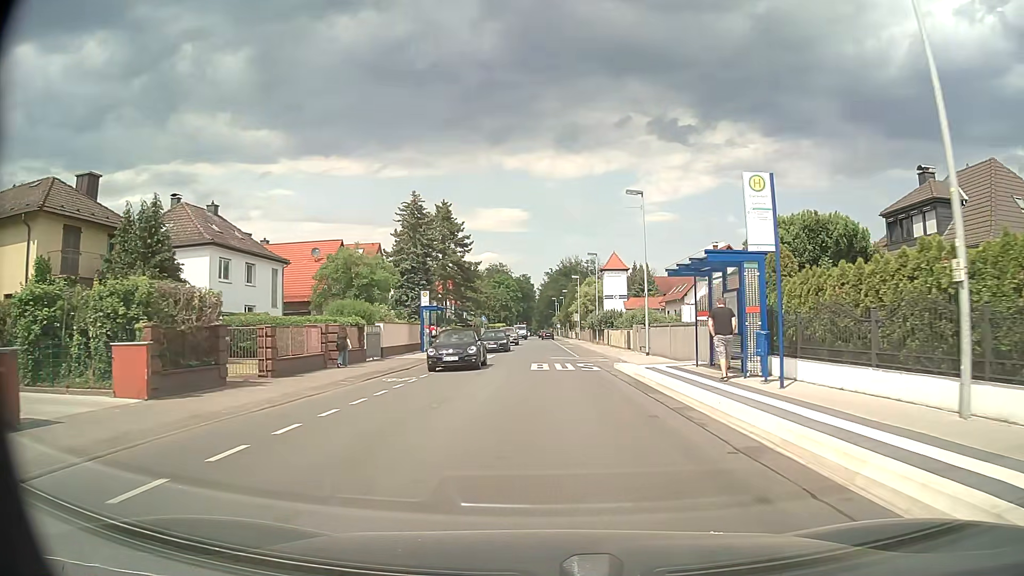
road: secondary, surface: asphalt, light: Day
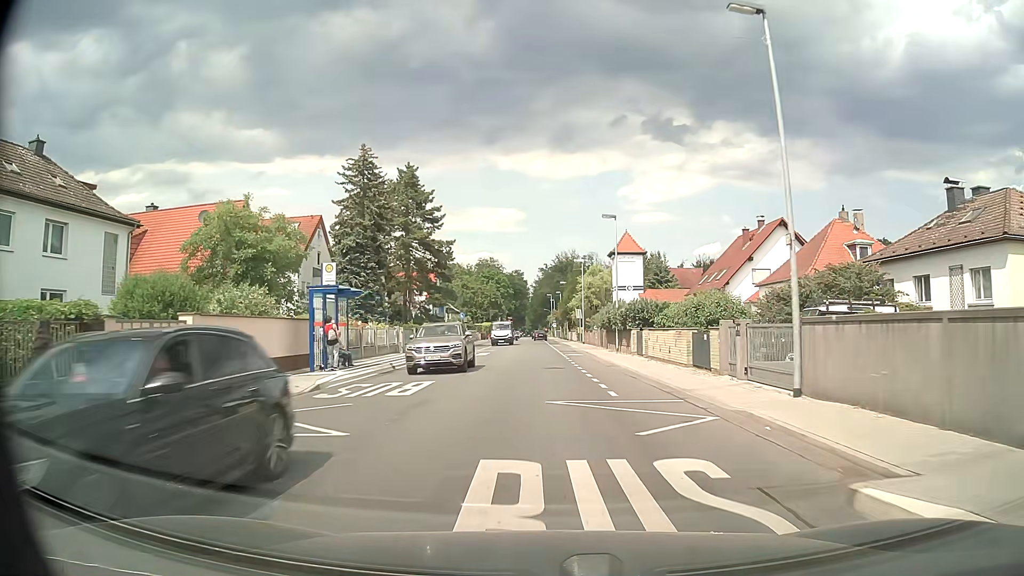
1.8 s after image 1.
(0.0, +19.4) m; +1°
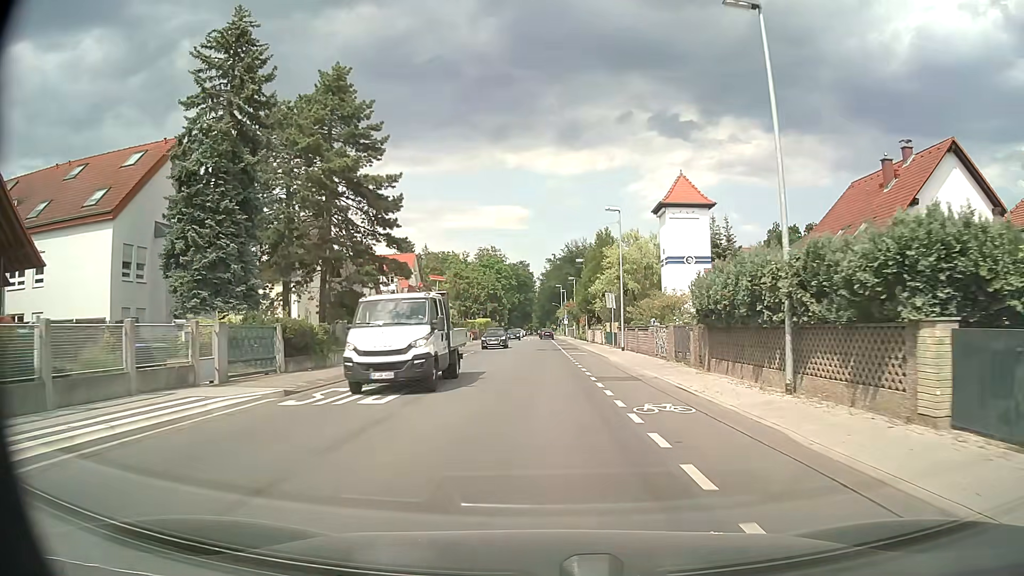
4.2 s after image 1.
(-0.2, +26.0) m; 0°
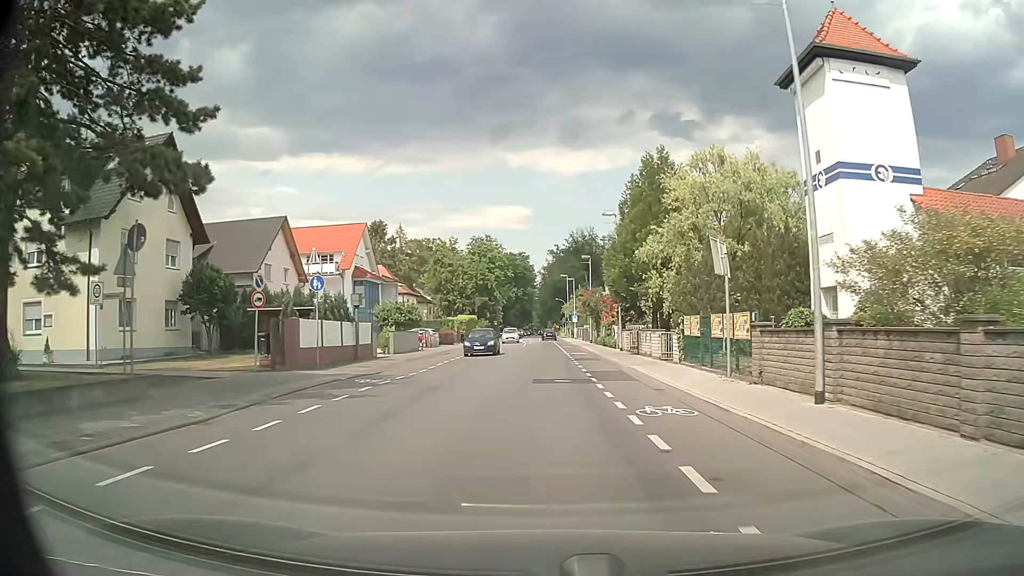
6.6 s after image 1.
(-0.3, +26.0) m; 0°
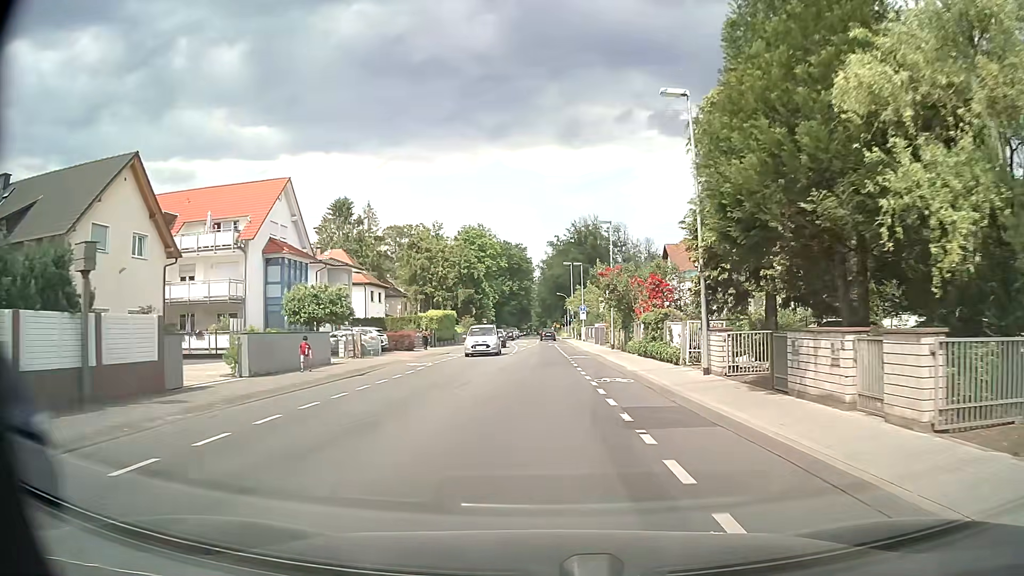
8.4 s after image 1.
(0.0, +19.8) m; -1°
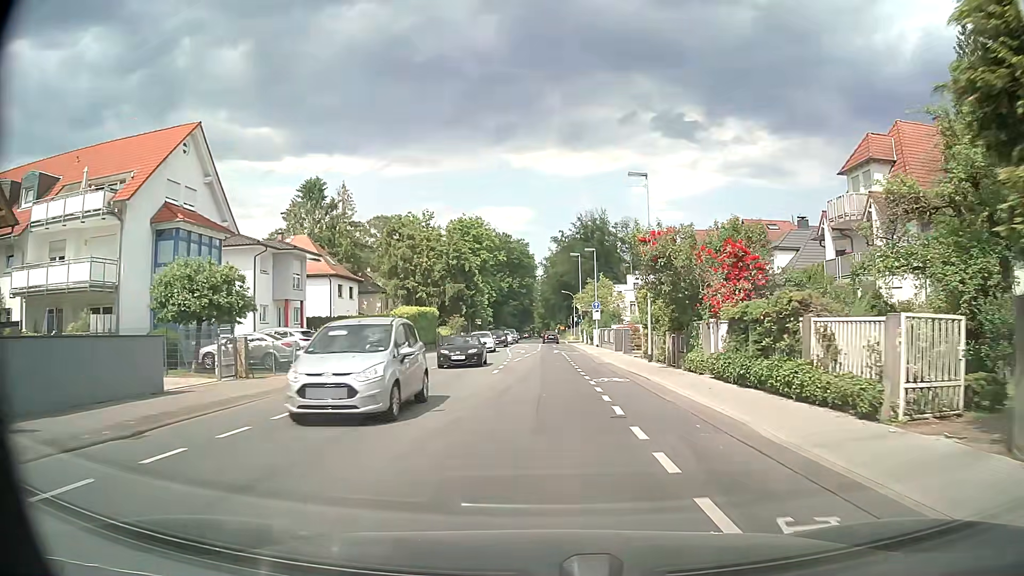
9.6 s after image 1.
(+0.1, +13.4) m; 0°
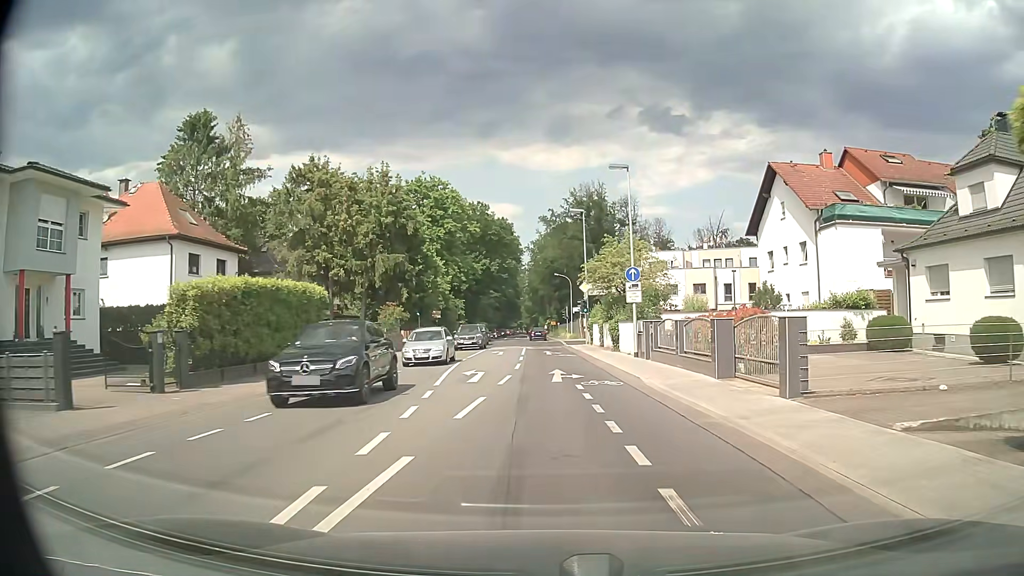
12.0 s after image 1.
(+0.1, +26.4) m; +1°
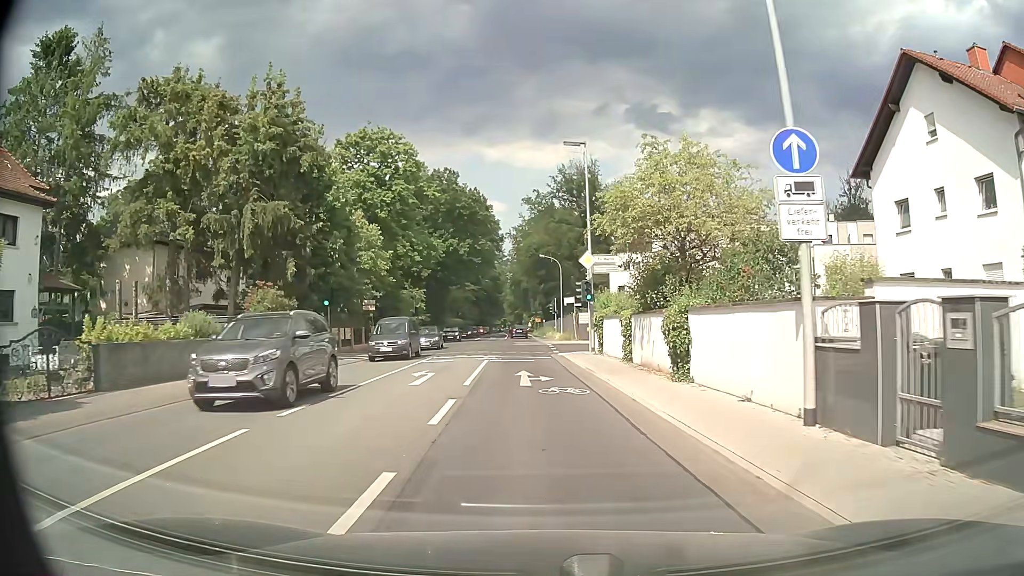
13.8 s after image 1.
(+0.2, +18.8) m; +1°
